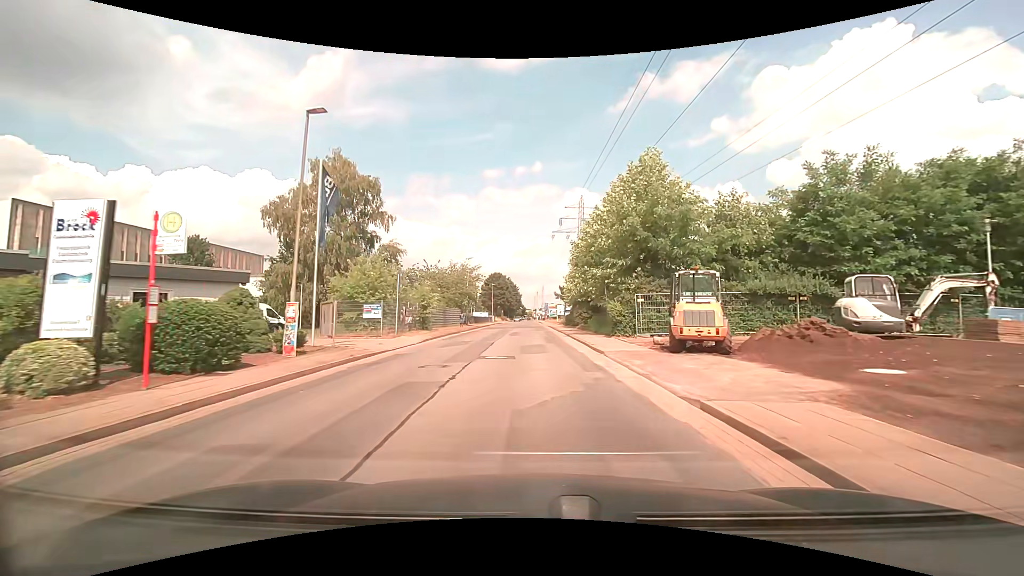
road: residential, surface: asphalt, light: Day
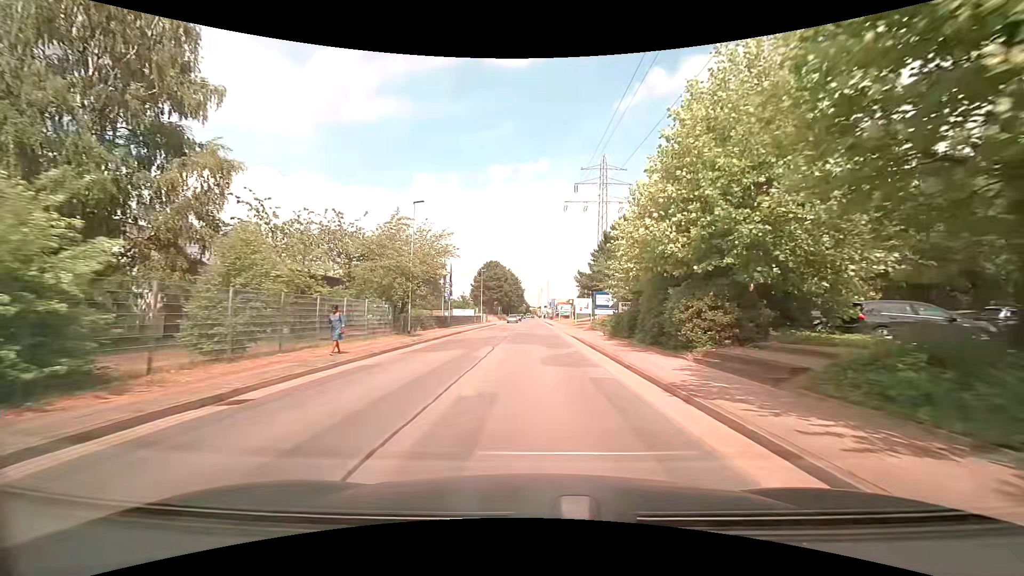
(-0.3, +28.7) m; -1°
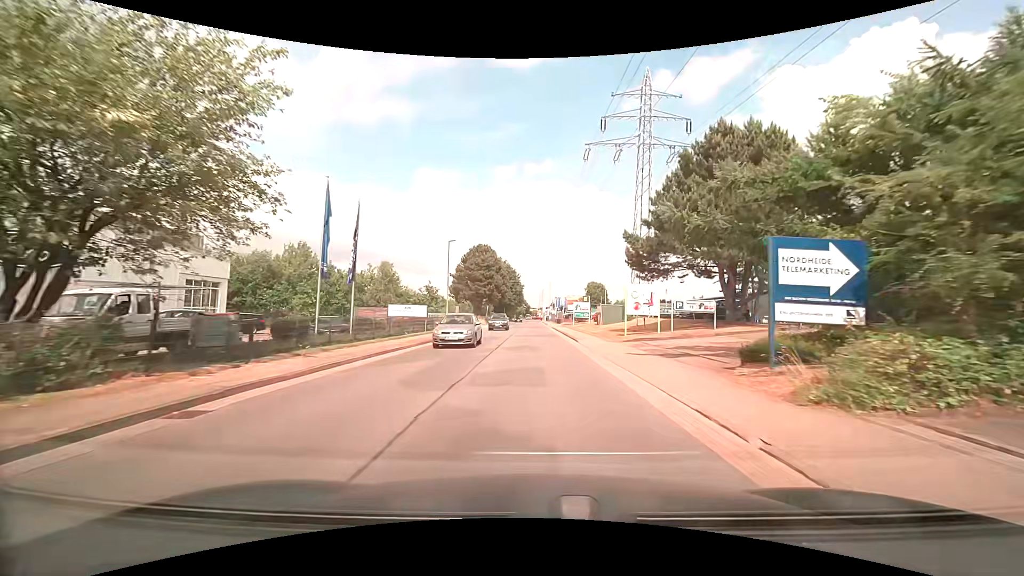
(+0.1, +29.5) m; +1°
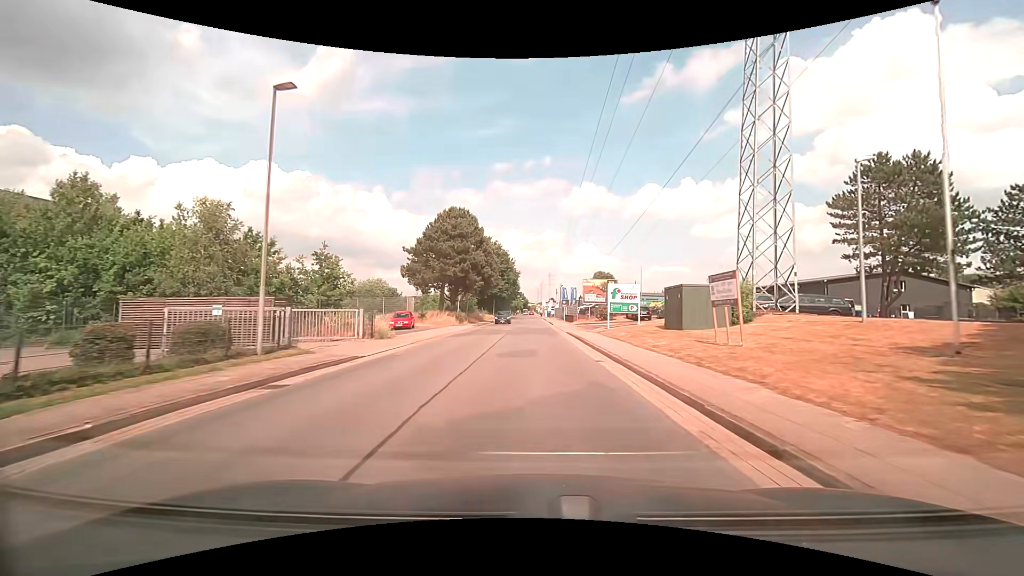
(-0.2, +28.6) m; 0°
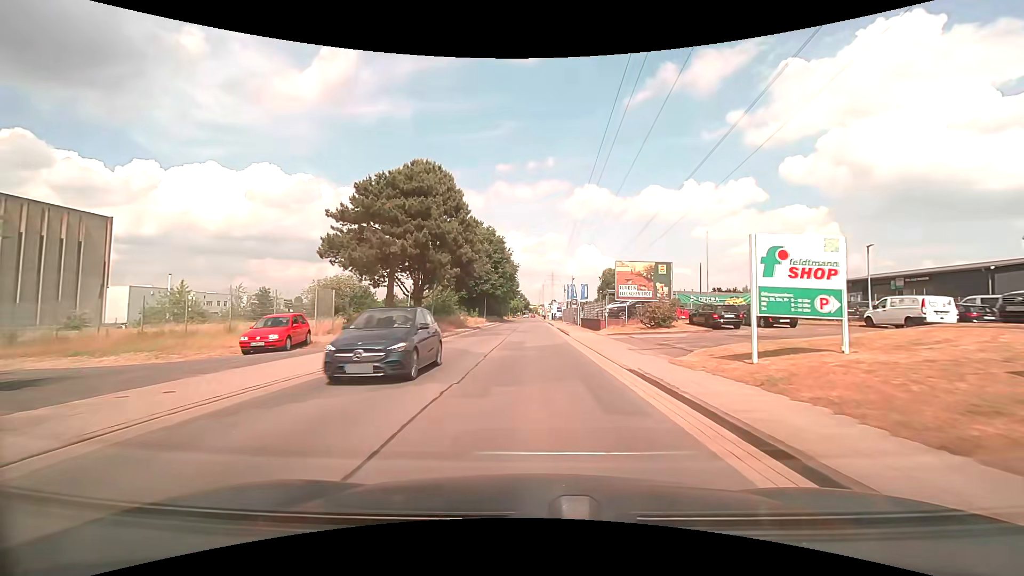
(0.0, +20.5) m; 0°
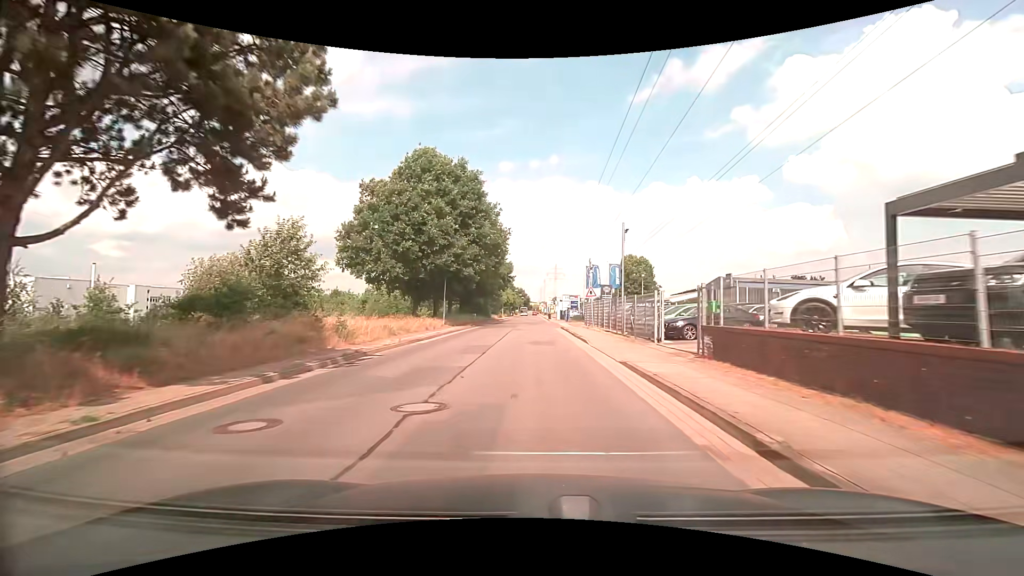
(+0.2, +34.4) m; +1°
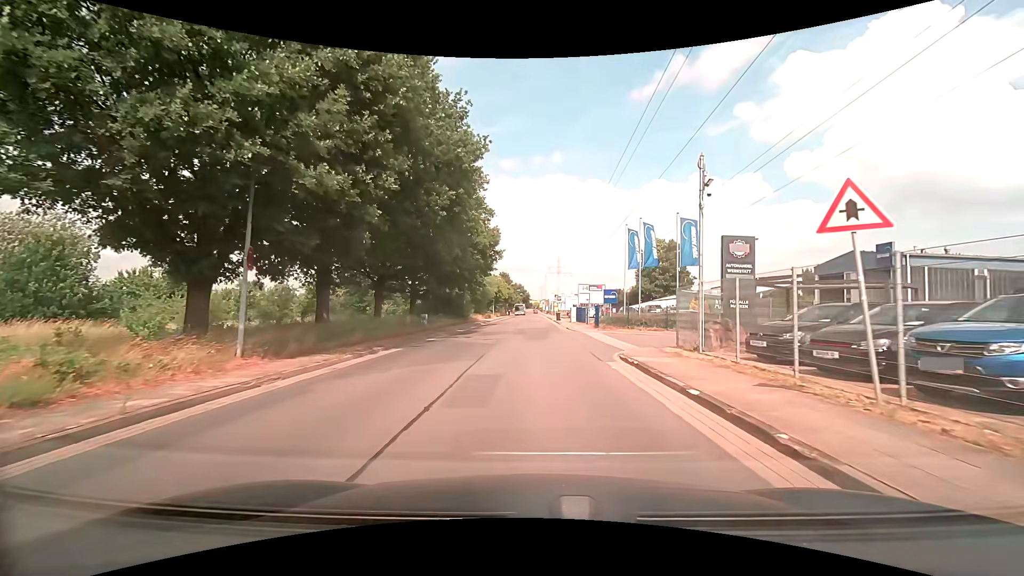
(-0.3, +27.8) m; 0°
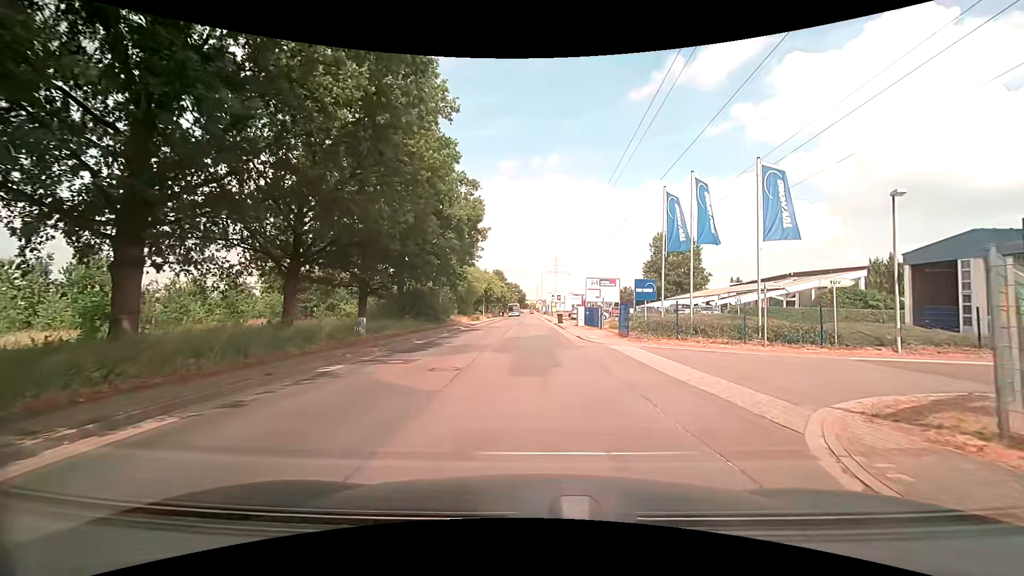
(0.0, +11.1) m; 0°
